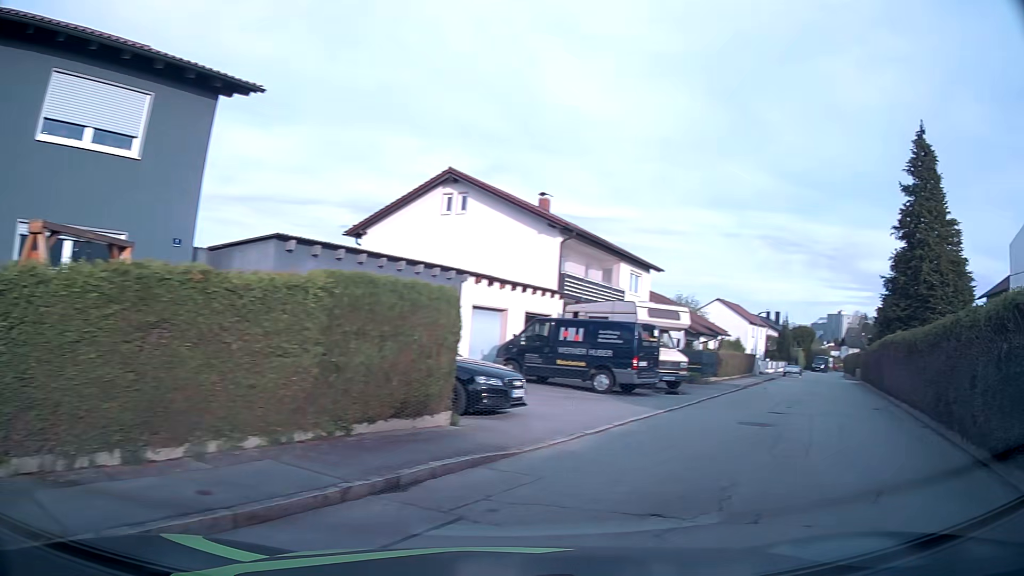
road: residential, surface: asphalt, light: Day
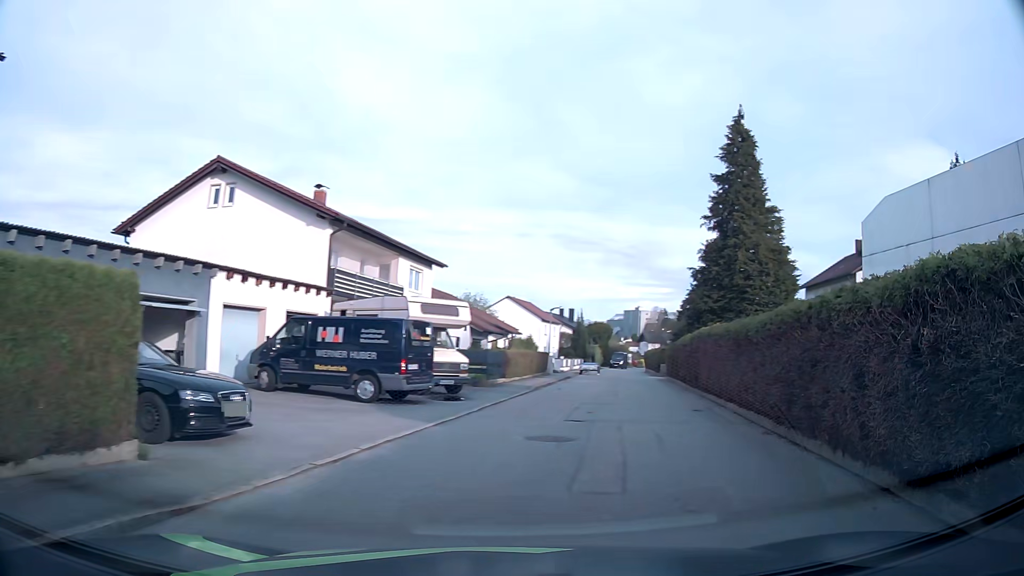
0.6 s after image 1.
(+0.4, +2.7) m; +17°
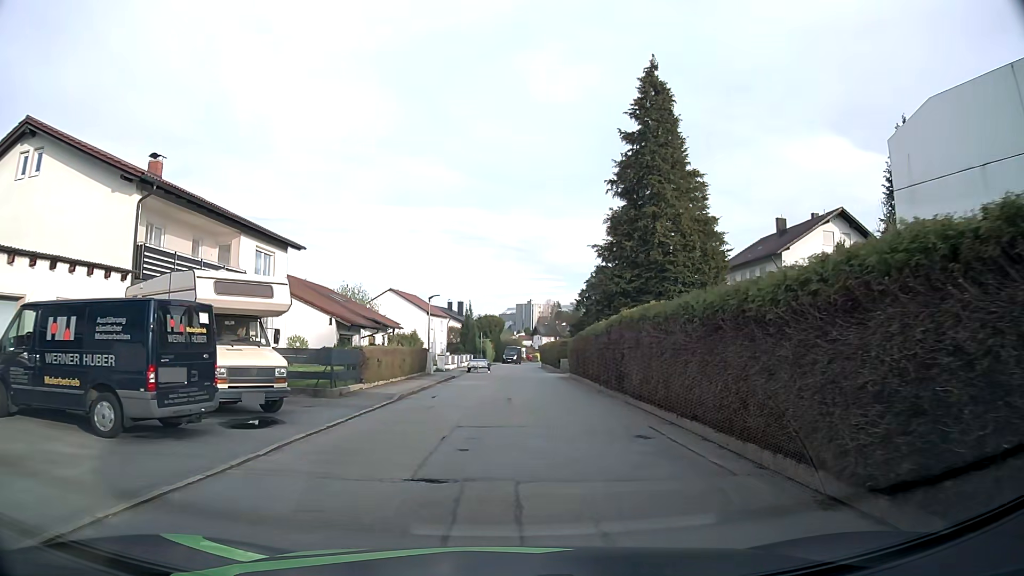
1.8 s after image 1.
(+0.7, +6.8) m; +7°
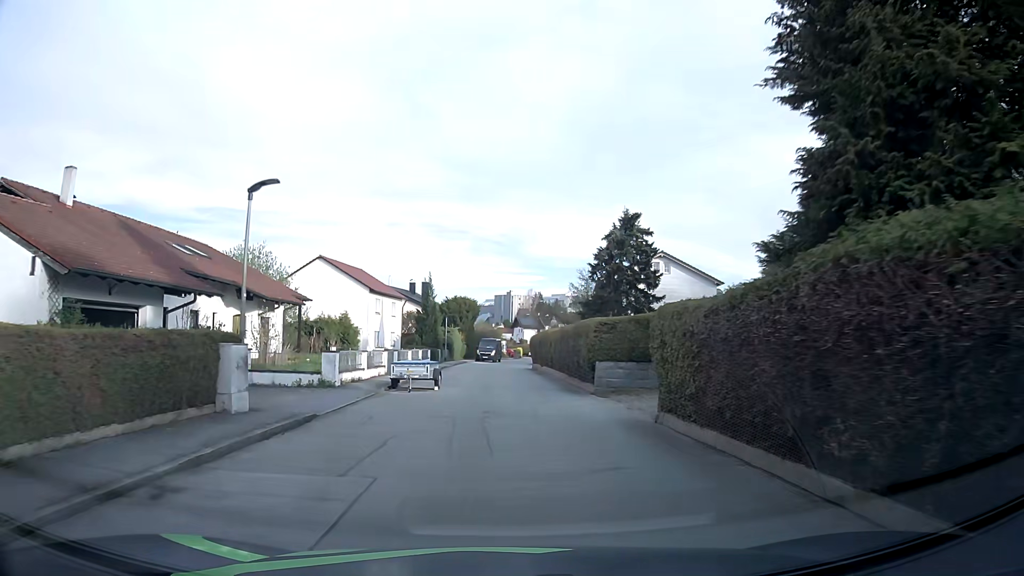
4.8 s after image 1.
(+0.9, +24.7) m; +3°
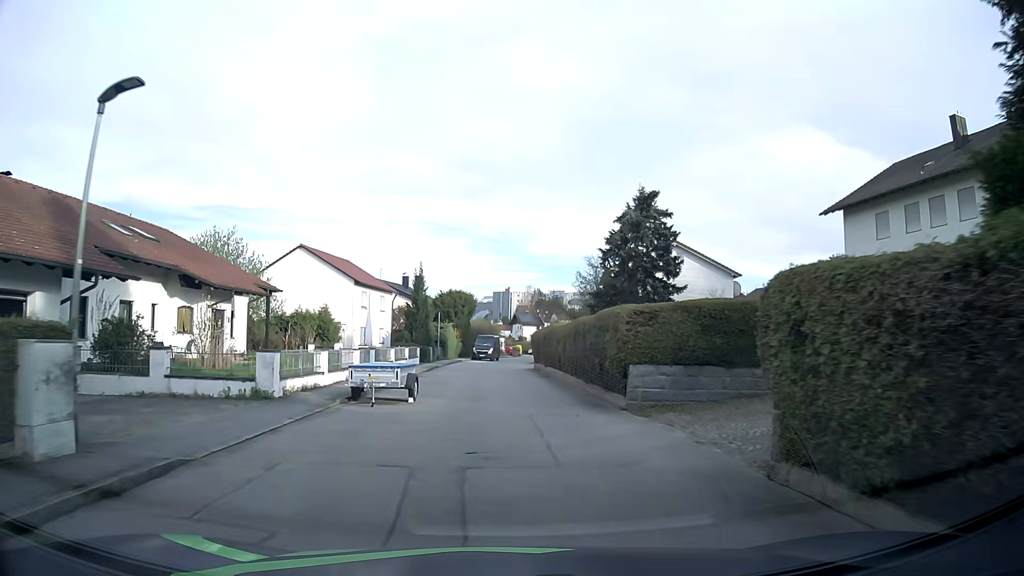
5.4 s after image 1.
(0.0, +5.3) m; 0°
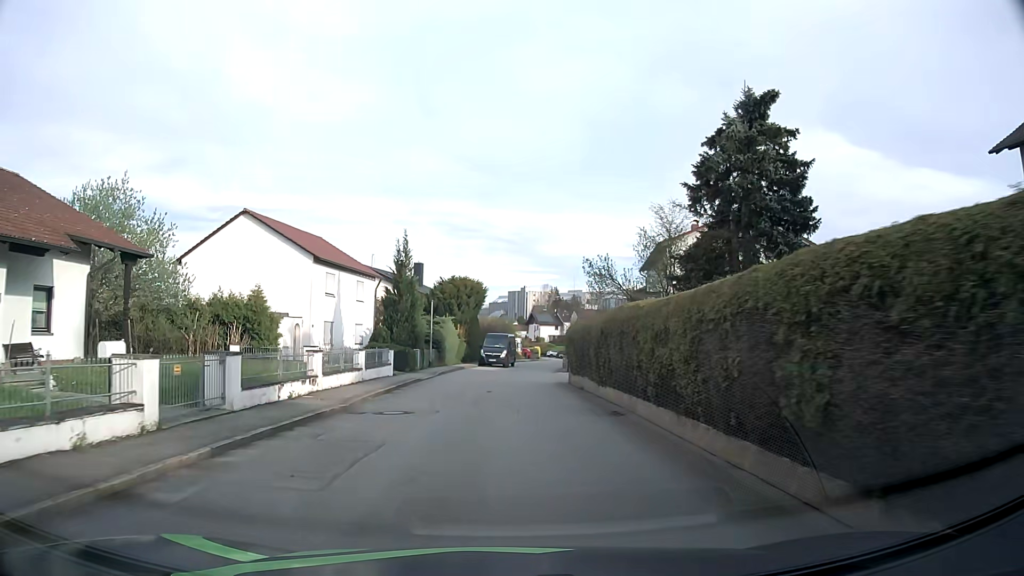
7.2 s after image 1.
(-0.2, +15.3) m; -2°
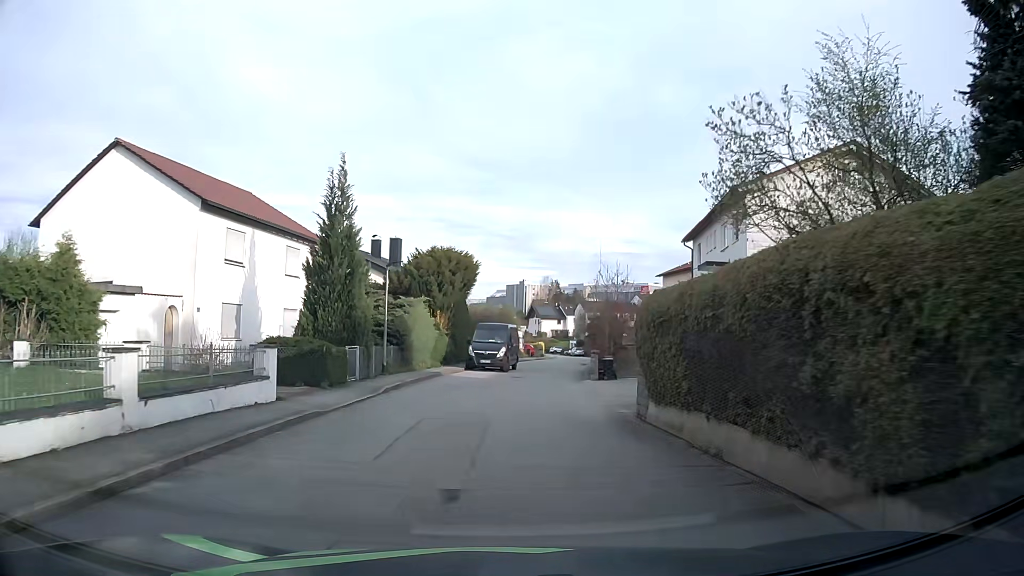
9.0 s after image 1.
(0.0, +15.0) m; 0°
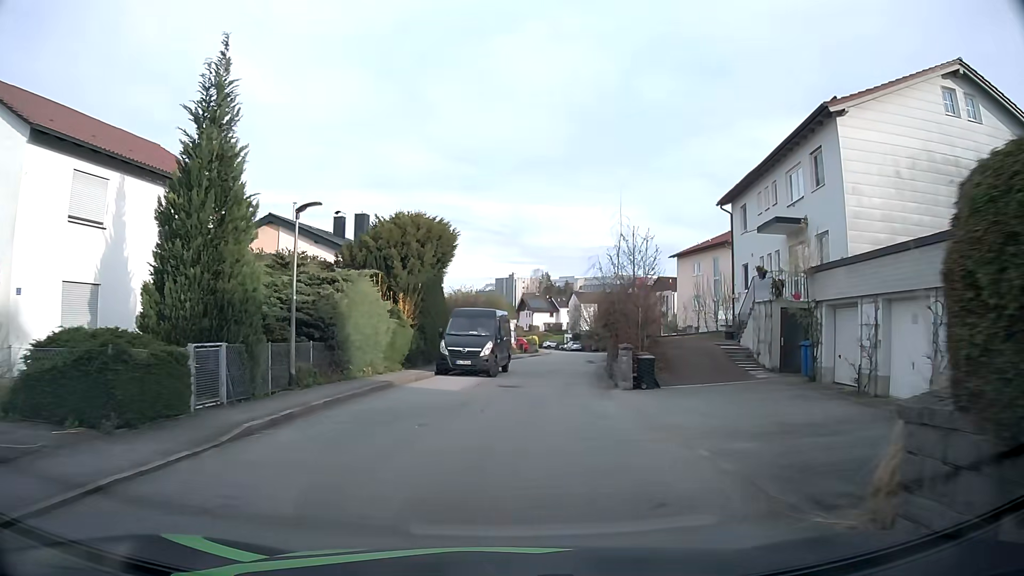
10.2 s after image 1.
(+0.2, +9.9) m; +1°
(0, +10) (+1, +20) (+2, +30) (+3, +40) (+5, +50) (+7, +60) (+8, +69) (+9, +79) (+8, +89) (+7, +99) m
